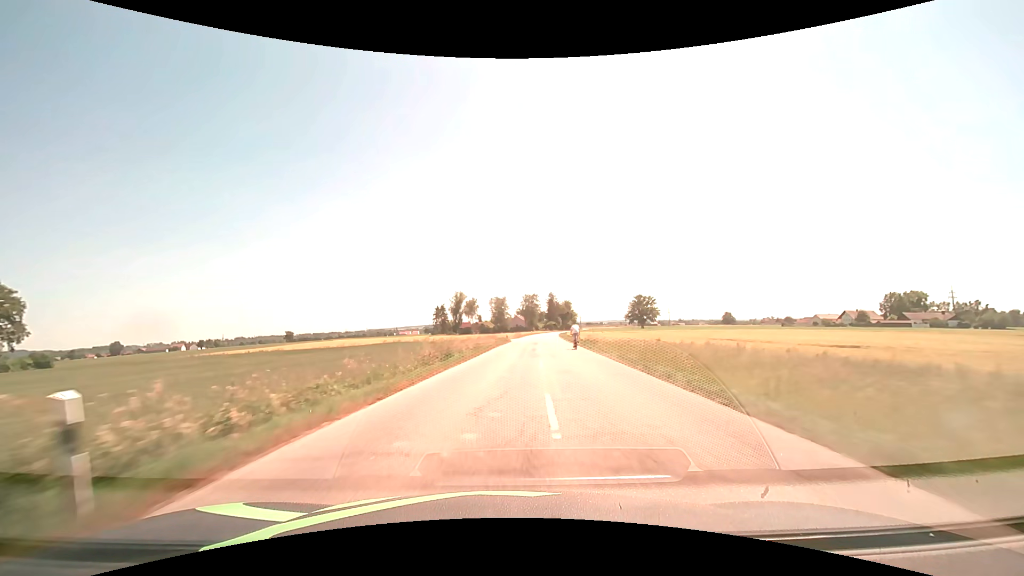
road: secondary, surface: asphalt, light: Day
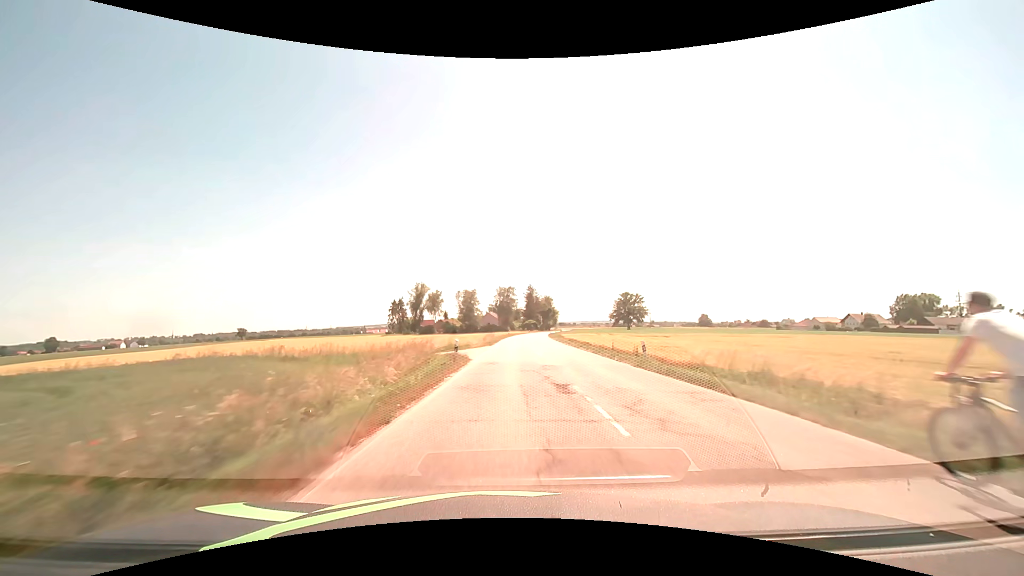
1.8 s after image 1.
(+0.8, +37.5) m; +3°
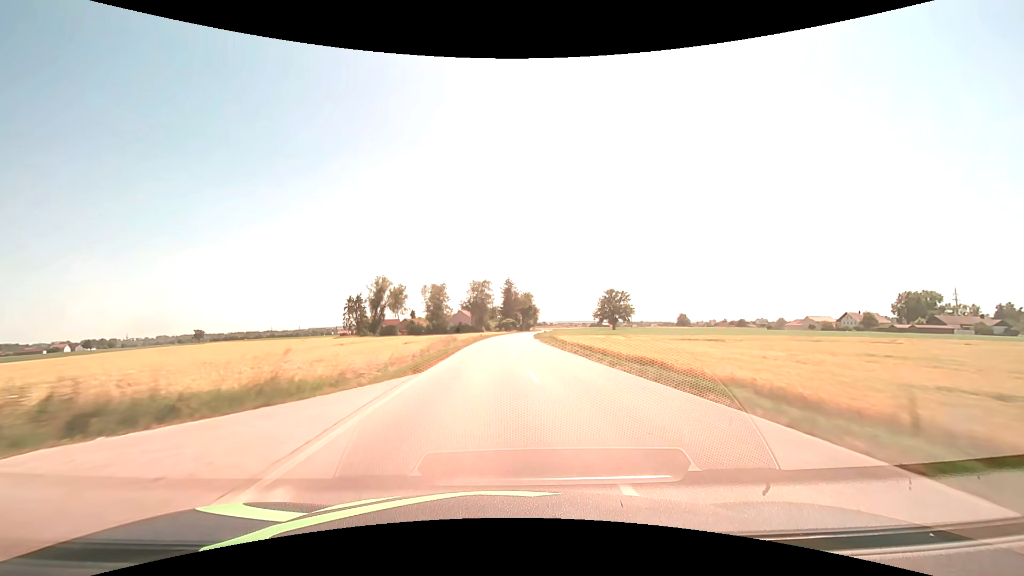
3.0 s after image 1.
(+0.6, +25.0) m; +3°
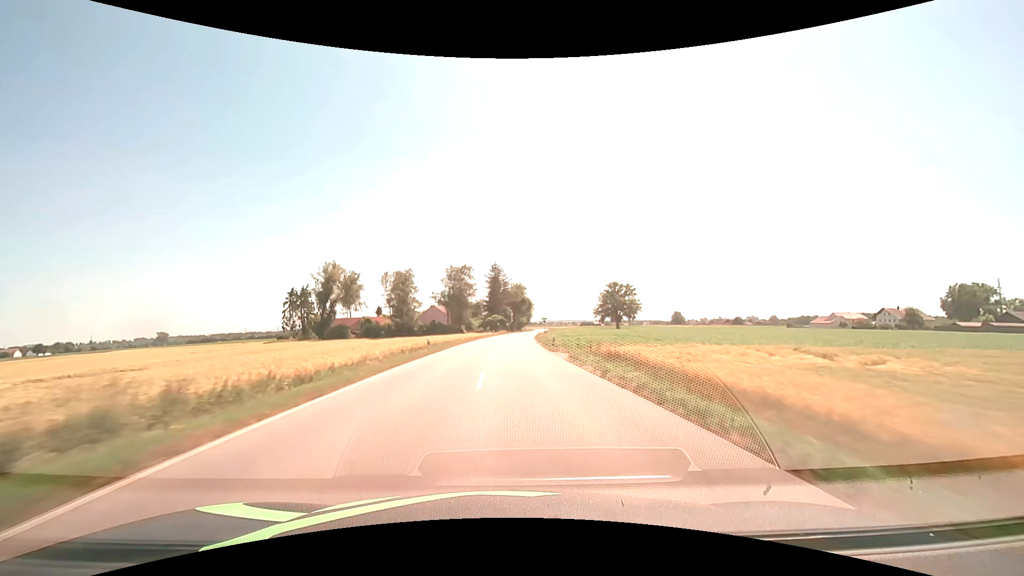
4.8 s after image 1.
(+0.6, +37.6) m; +1°
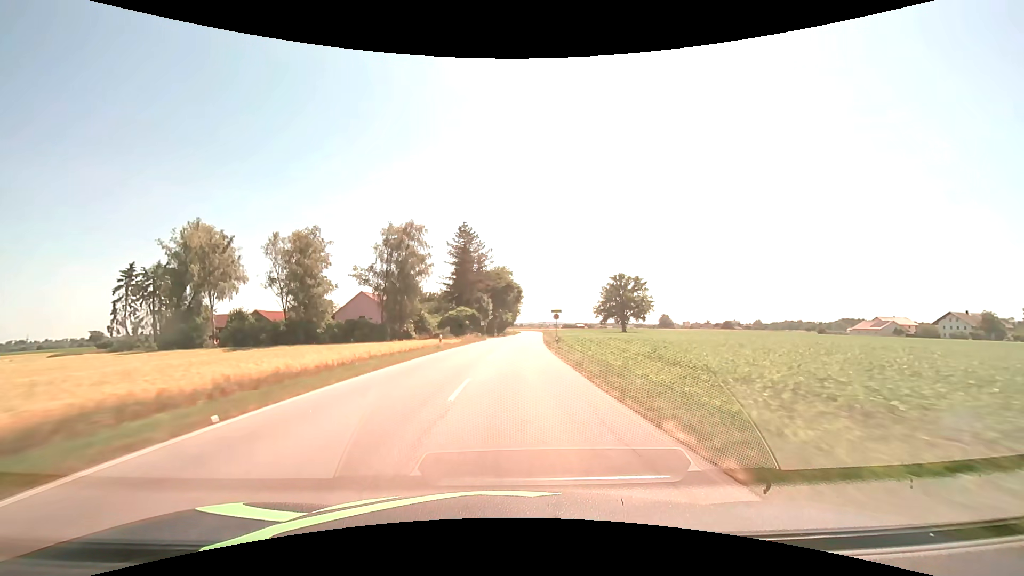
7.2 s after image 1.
(+0.6, +50.1) m; +2°
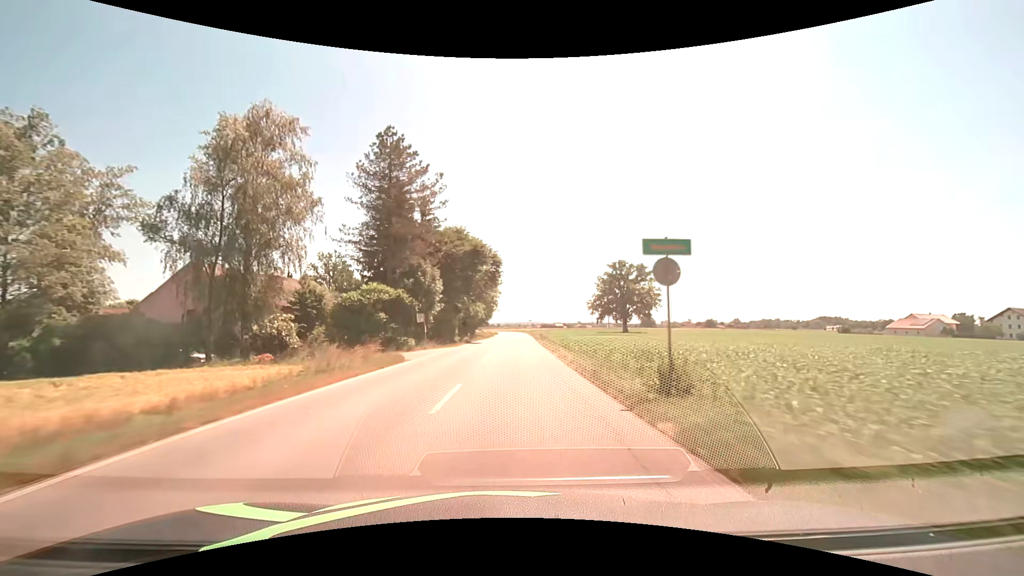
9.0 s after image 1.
(+1.0, +37.6) m; +3°
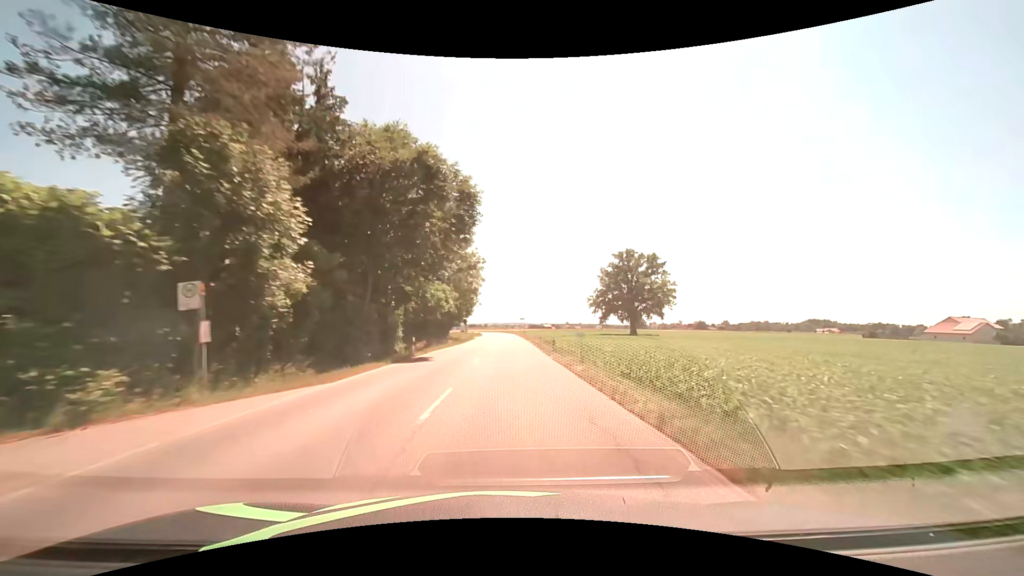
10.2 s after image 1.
(+0.3, +25.0) m; +1°
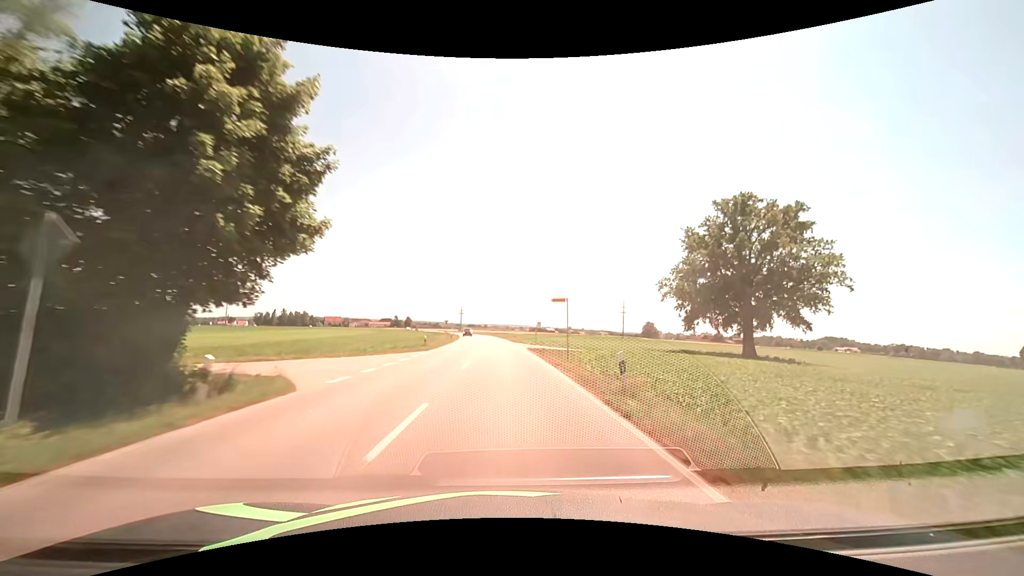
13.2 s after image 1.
(+0.2, +62.5) m; 0°
(0, +10) (0, +20) (0, +30) (0, +40) (-1, +50) (-1, +60) (-2, +70) (-3, +80) (-4, +90) (-5, +100) m
